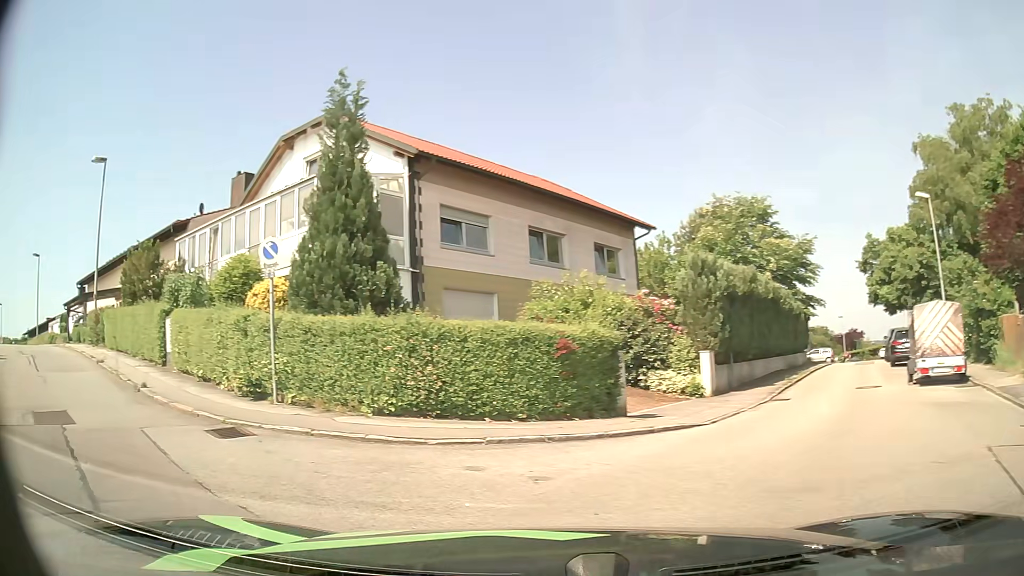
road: residential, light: Day
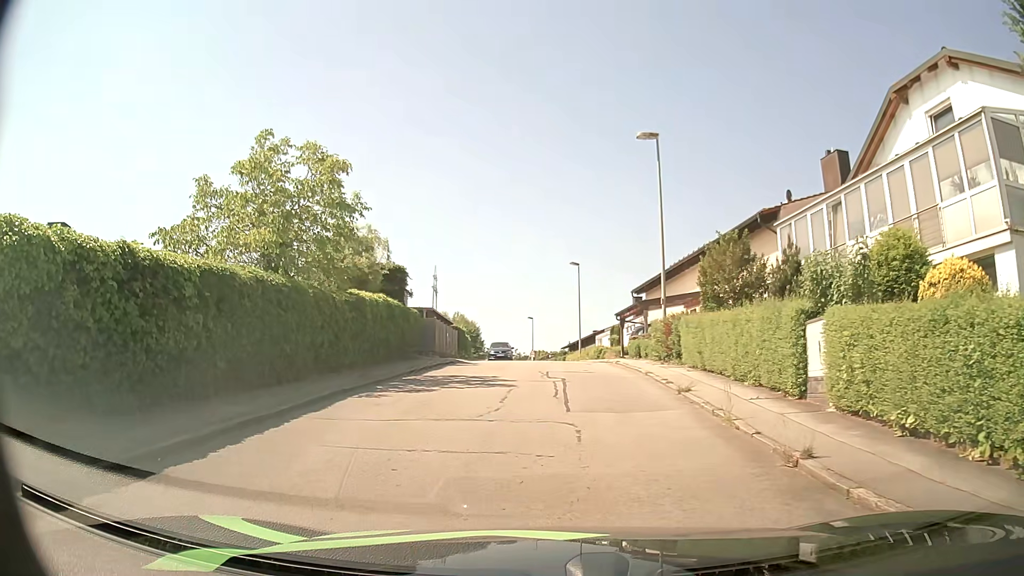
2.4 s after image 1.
(-3.1, +5.7) m; -48°
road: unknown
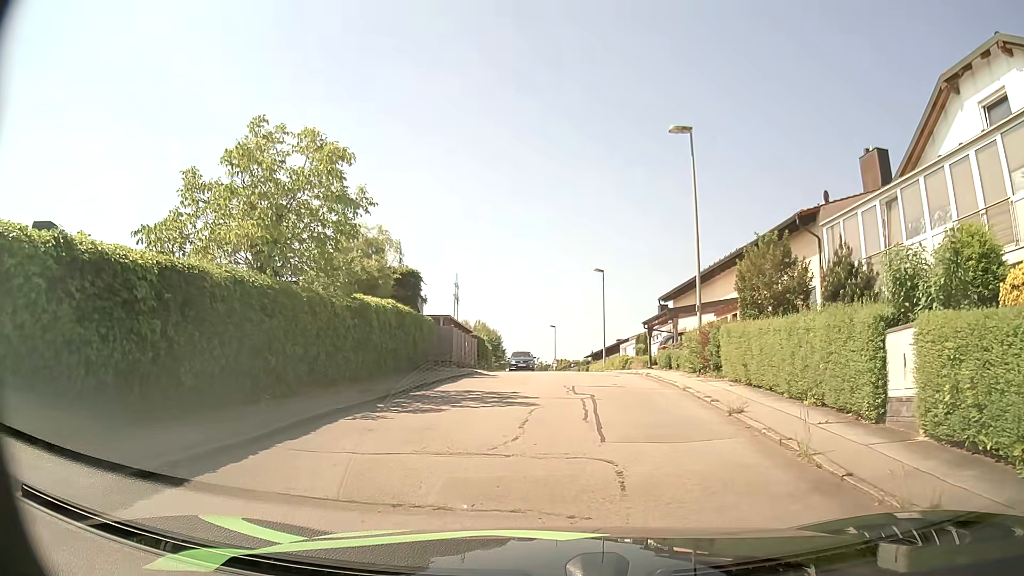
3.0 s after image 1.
(0.0, +1.9) m; -1°
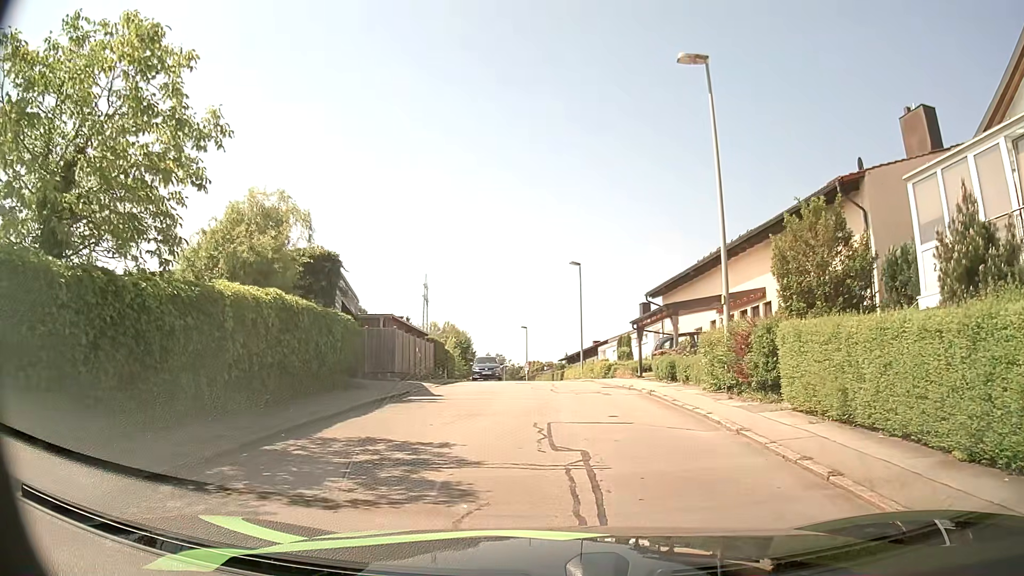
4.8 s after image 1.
(0.0, +6.4) m; +1°
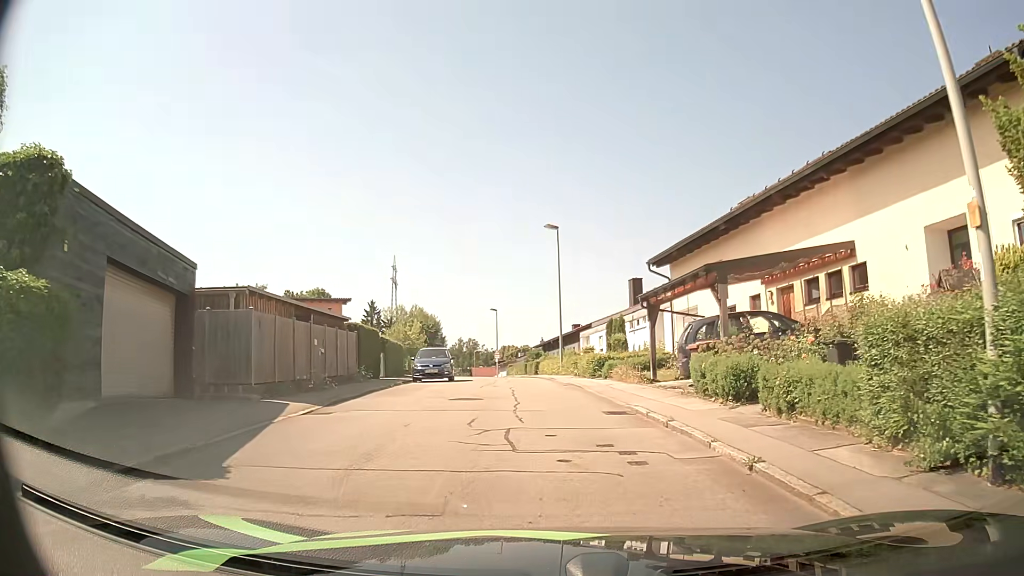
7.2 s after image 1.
(+0.4, +10.3) m; +3°
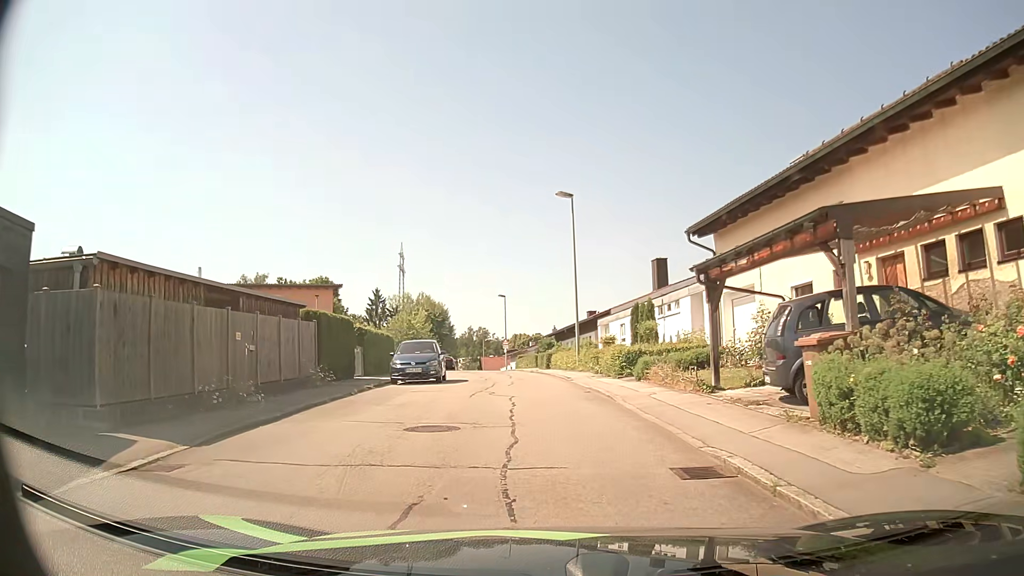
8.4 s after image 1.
(0.0, +6.0) m; -1°
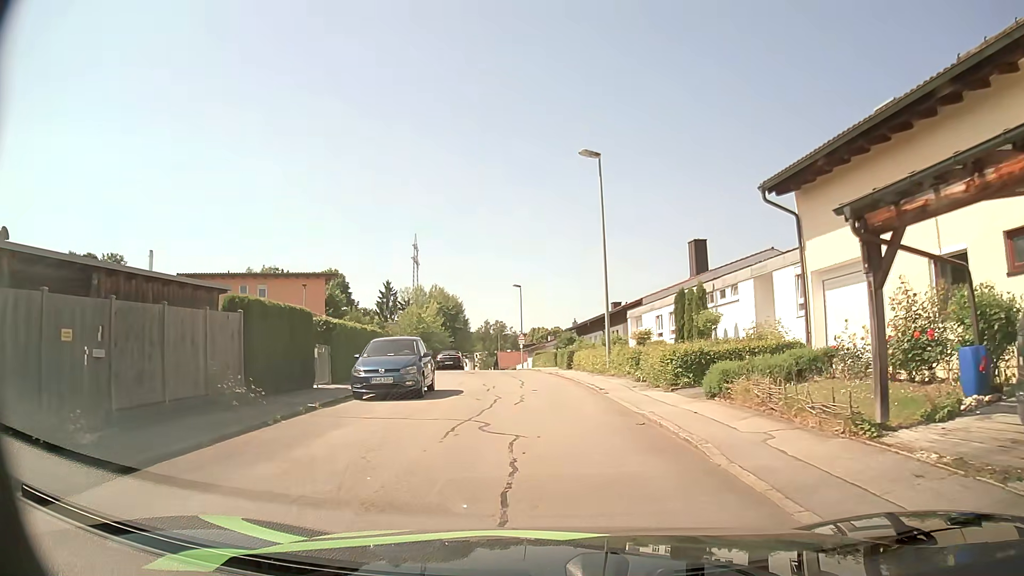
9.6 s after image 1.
(-0.1, +6.4) m; 0°
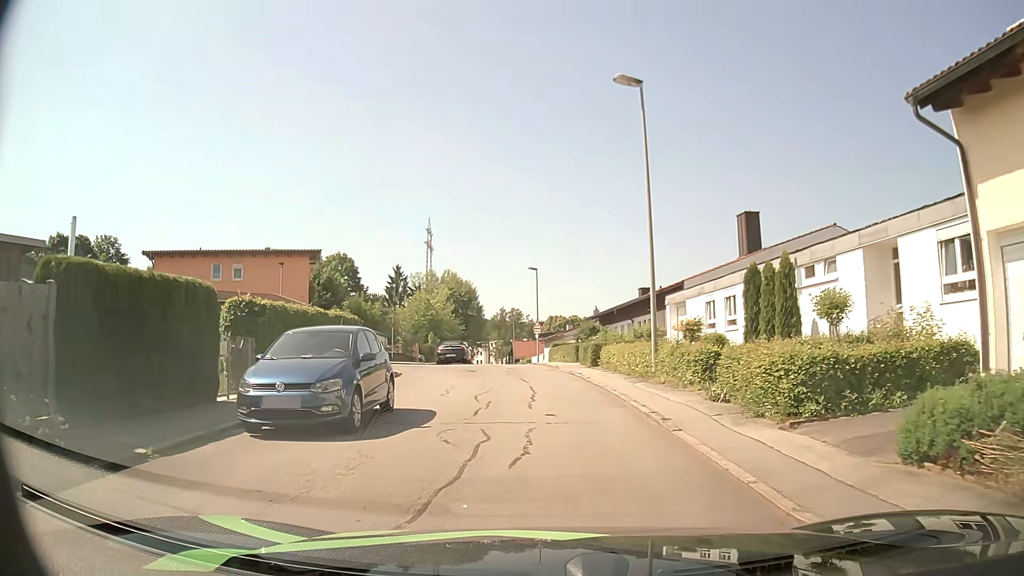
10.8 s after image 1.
(-0.3, +6.8) m; -3°
(0, +10) (-1, +20) (-1, +30) (-2, +40) (-3, +50) (-4, +60) (-5, +70) (-5, +80) (-6, +90) (-7, +100) m
